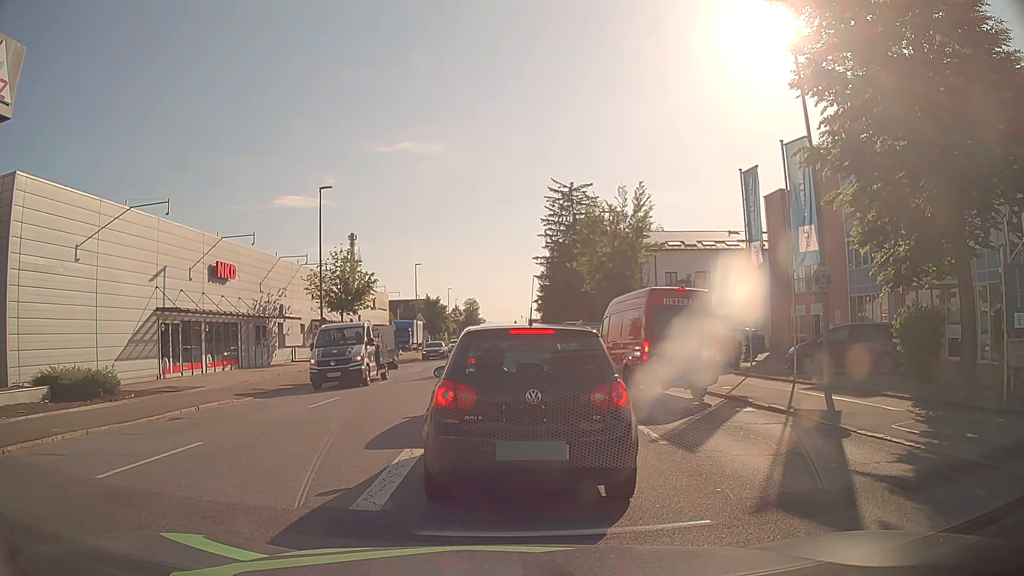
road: tertiary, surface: asphalt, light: Day
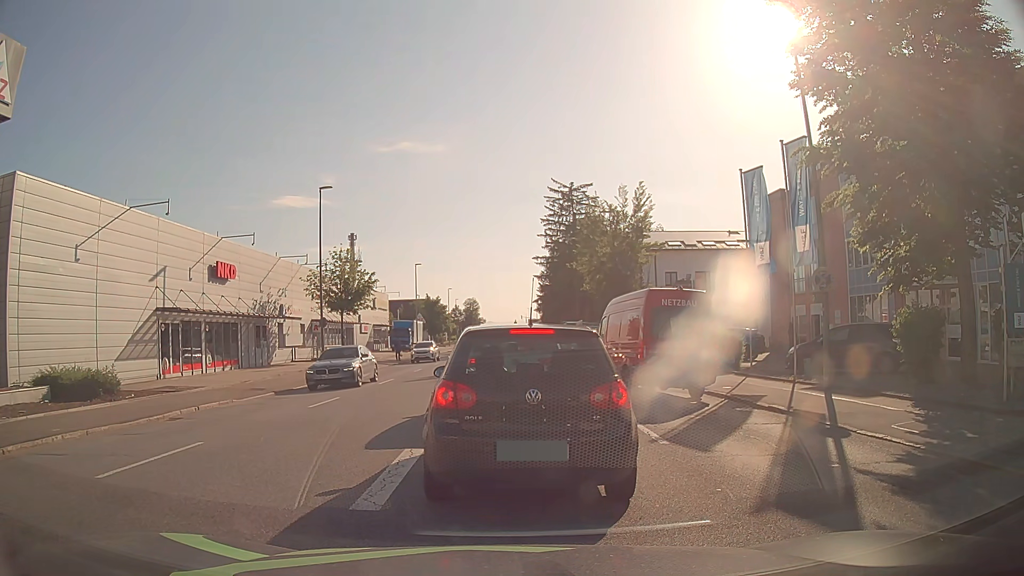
(0.0, 0.0) m; 0°
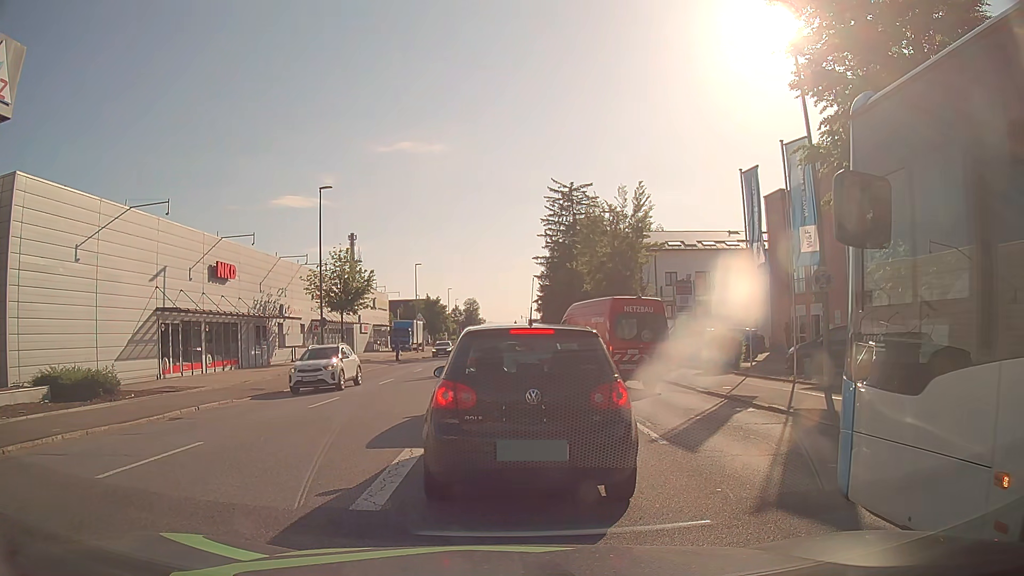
(0.0, 0.0) m; 0°
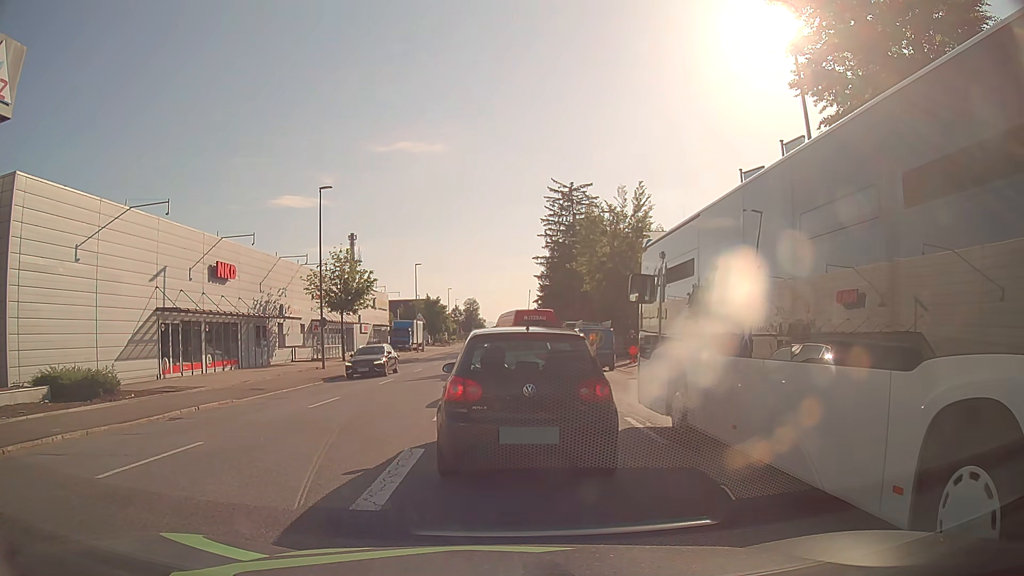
(0.0, 0.0) m; 0°
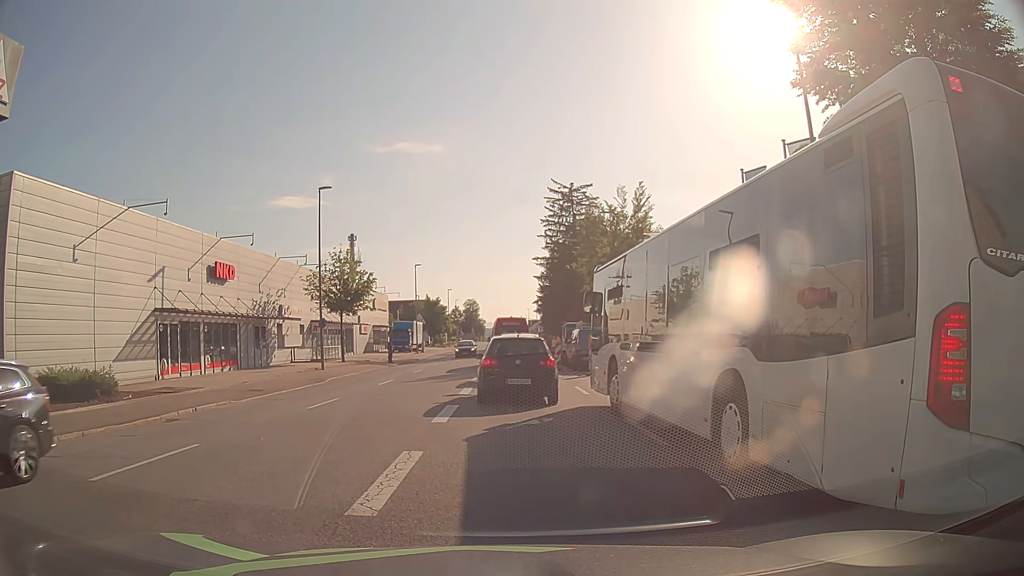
(0.0, +0.1) m; 0°
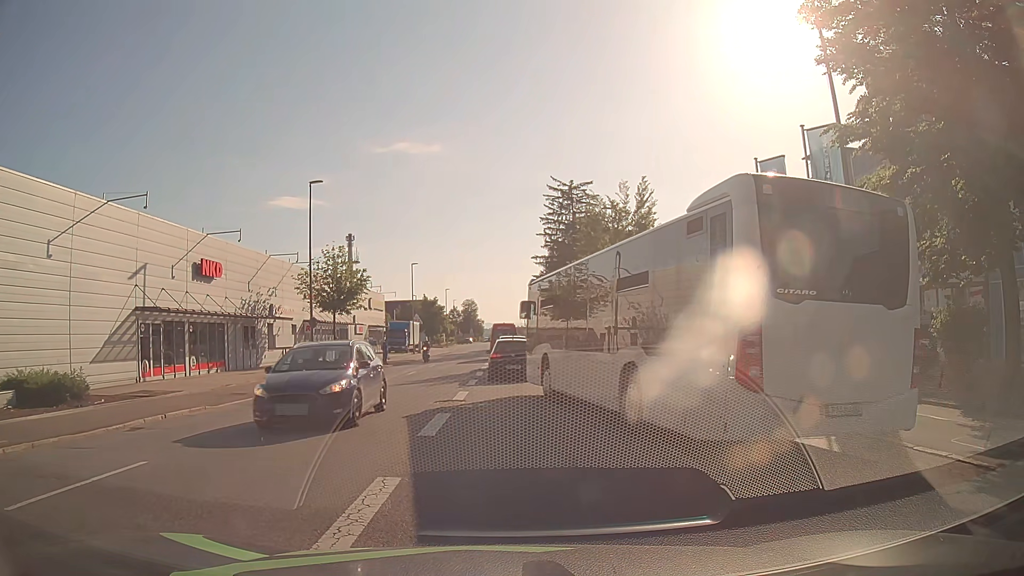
(0.0, +1.6) m; 0°
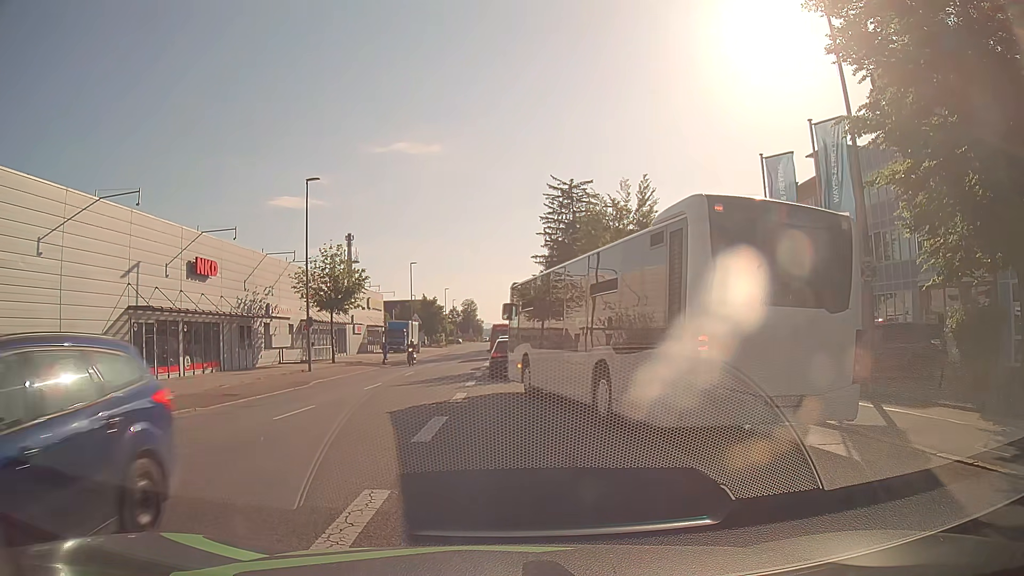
(0.0, +0.6) m; 0°
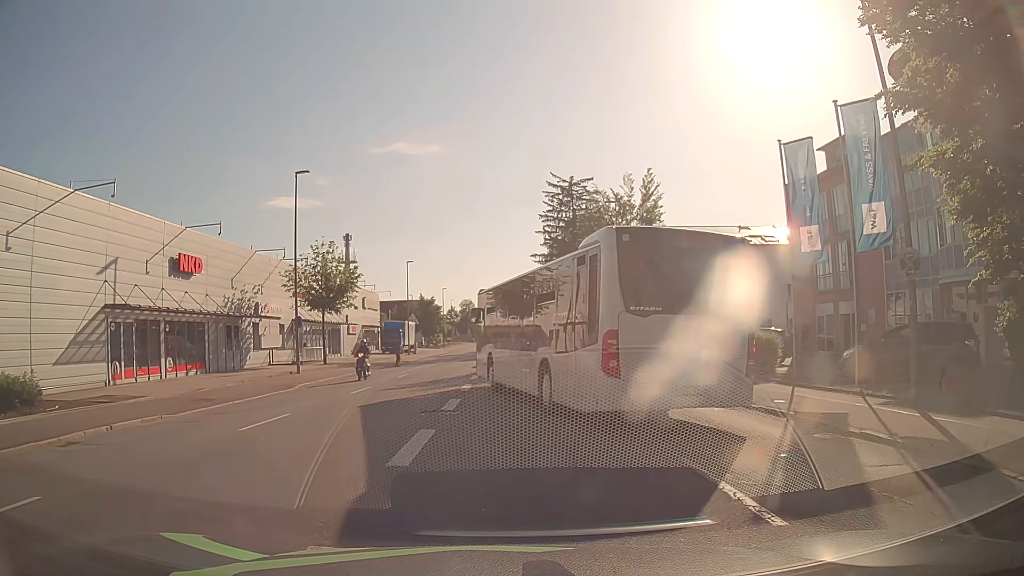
(0.0, +1.8) m; -2°
(0, +10) (0, +20) (0, +30) (0, +40) (0, +50) (0, +60) (0, +70) (0, +80) (0, +90) (0, +100) m
